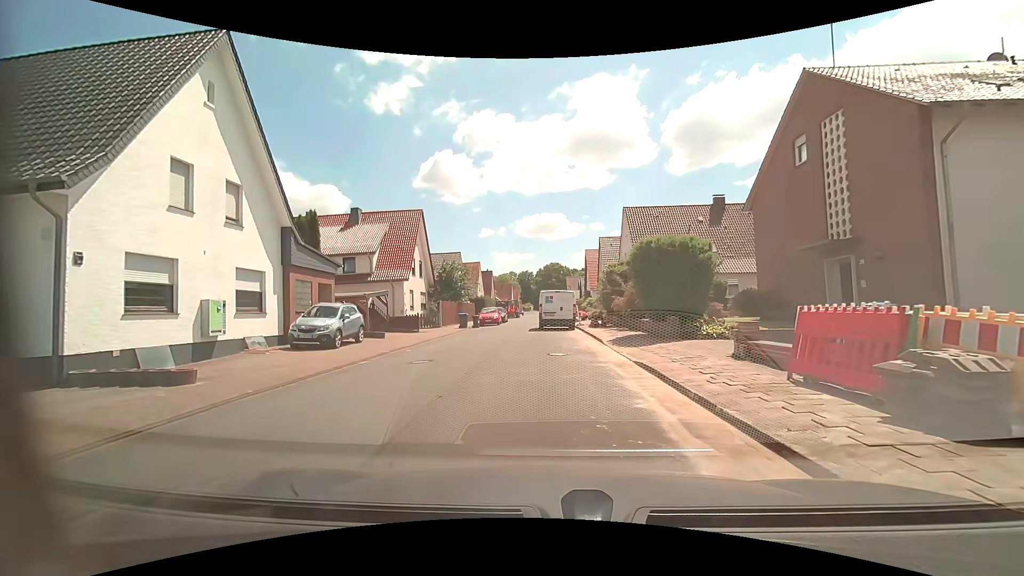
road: residential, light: Day
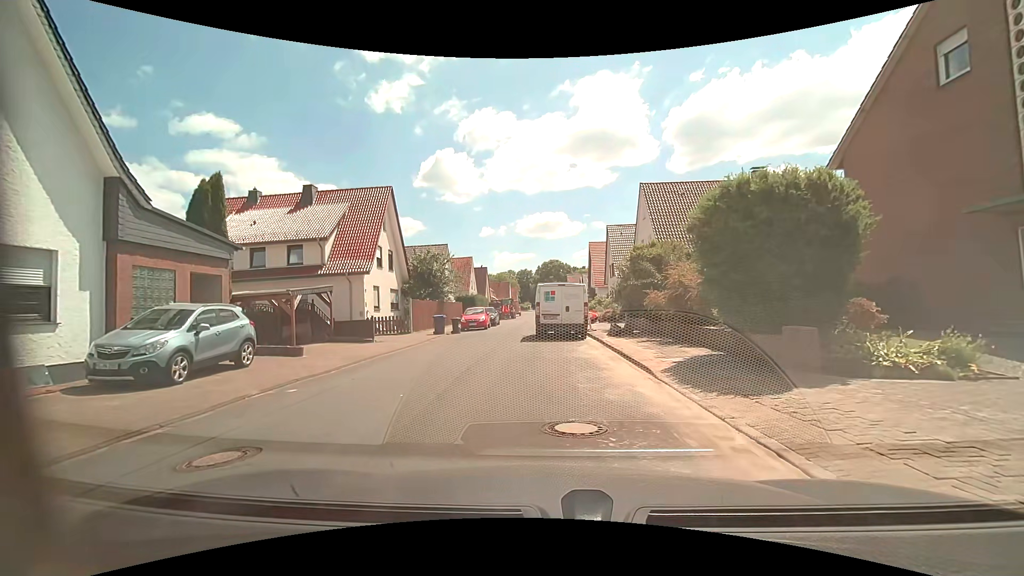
(-0.1, +8.1) m; -1°
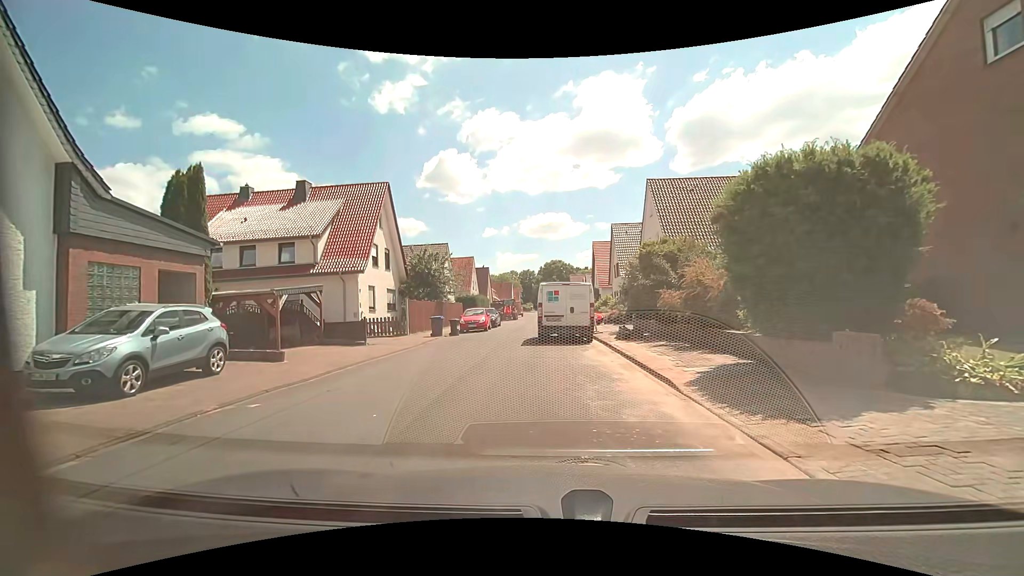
(0.0, +1.4) m; 0°
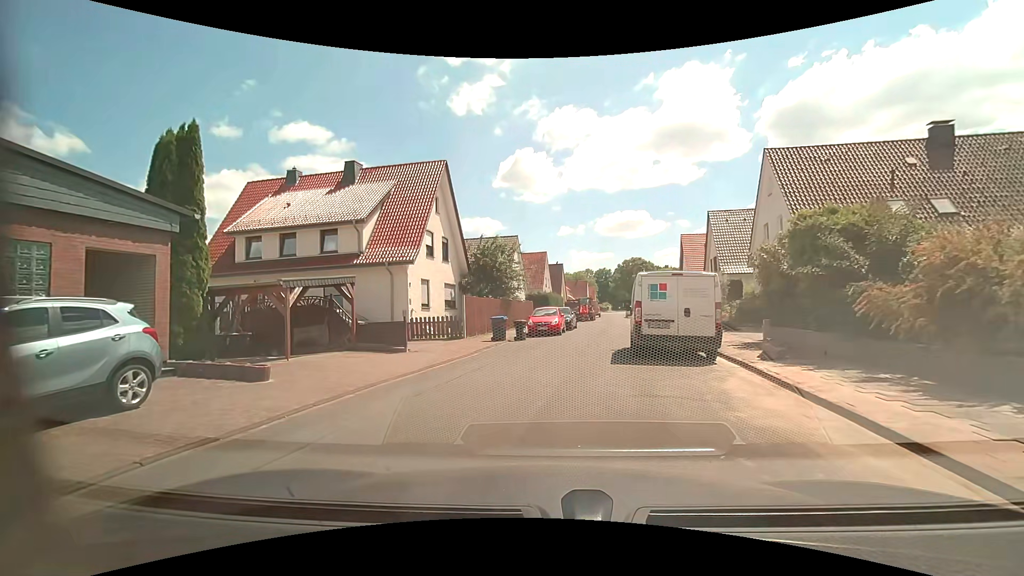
(-0.2, +5.3) m; -10°
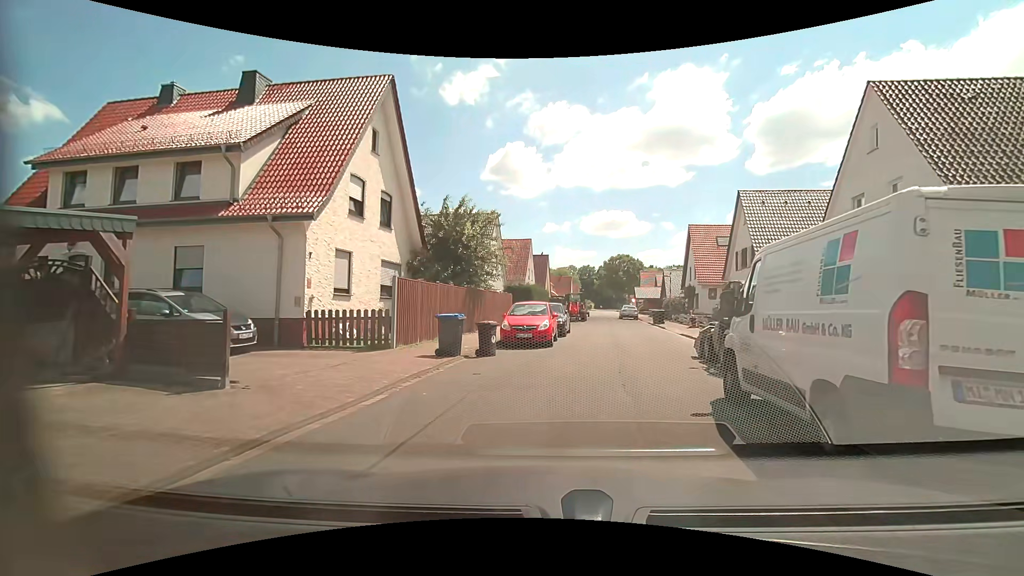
(+0.2, +9.4) m; +2°
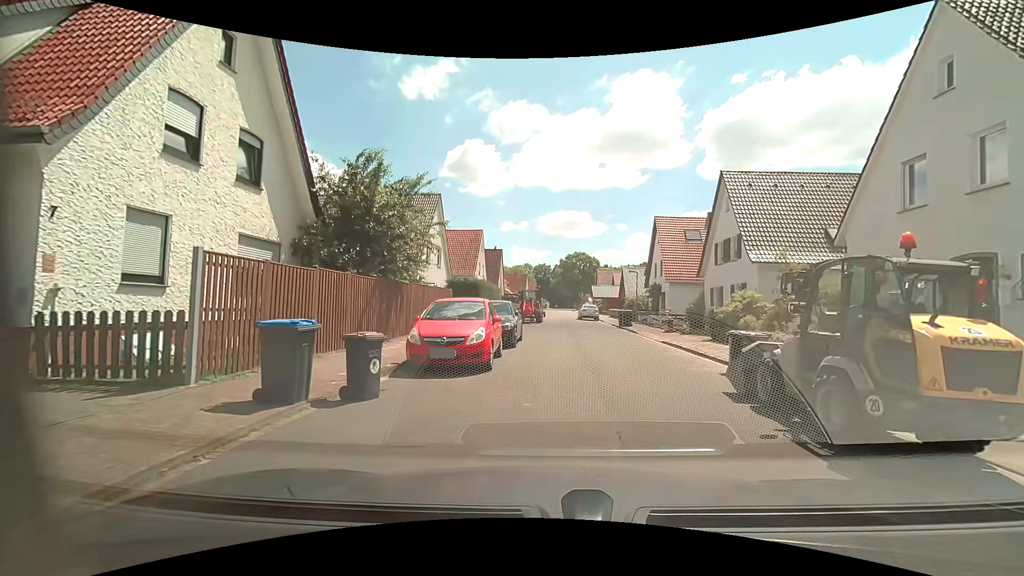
(+0.4, +6.1) m; +6°
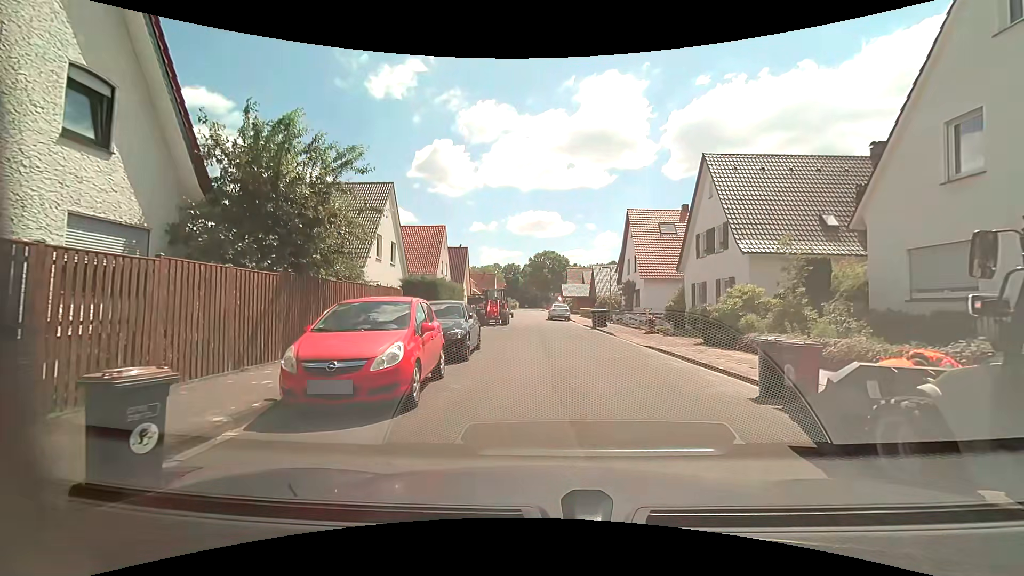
(+0.1, +3.5) m; +4°
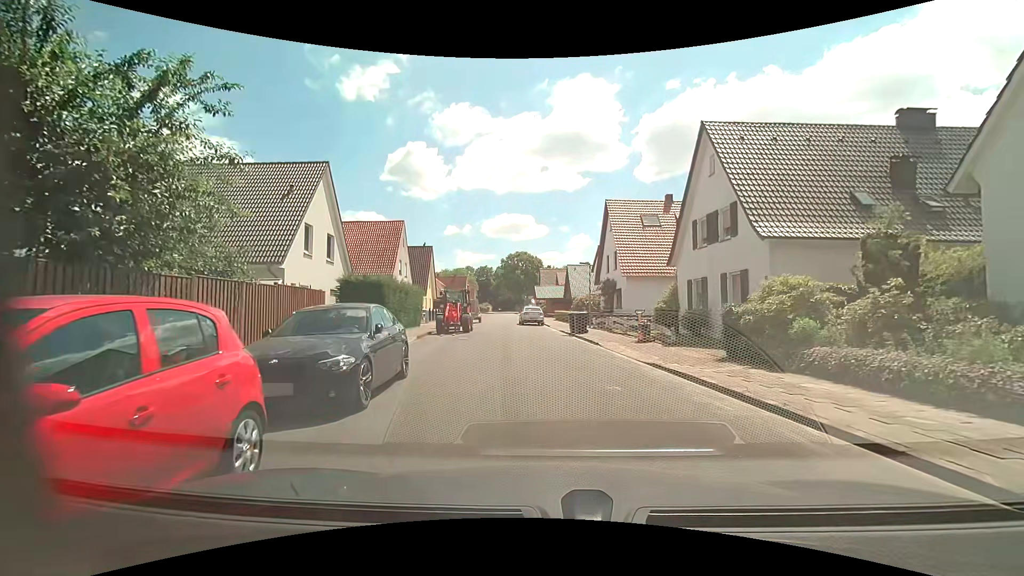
(+0.1, +5.2) m; +2°
